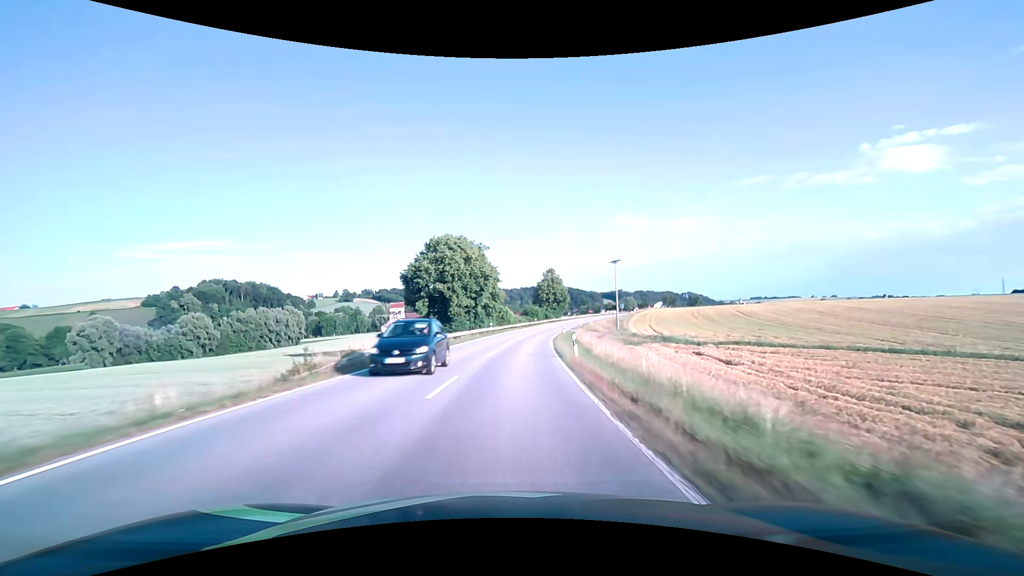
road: secondary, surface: asphalt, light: Day
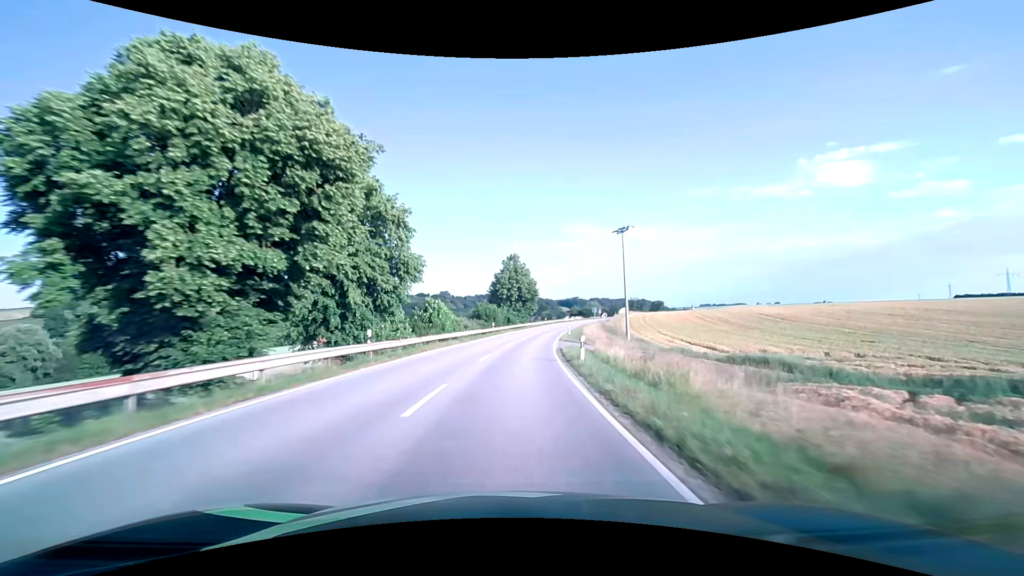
(+1.8, +37.4) m; +5°
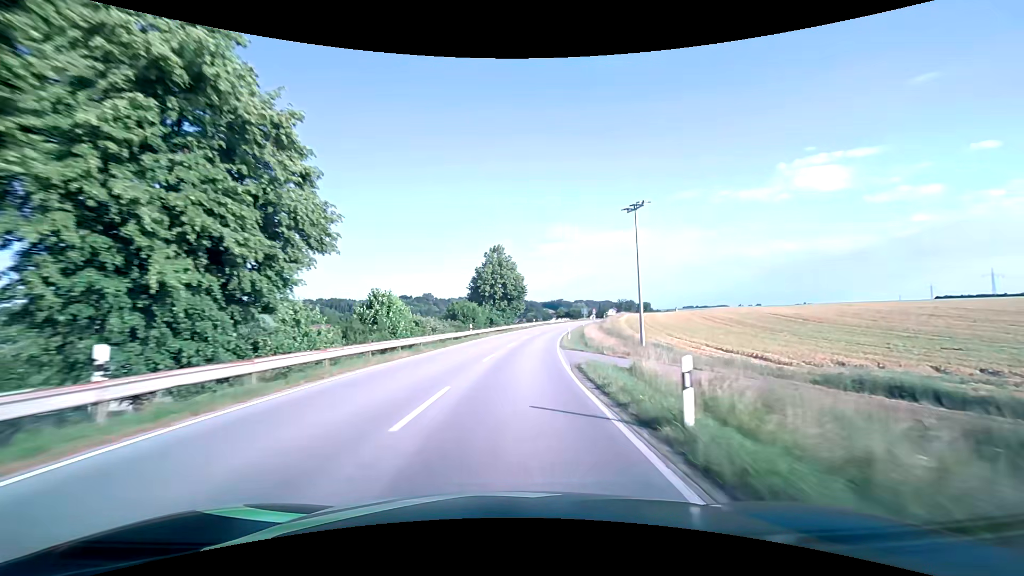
(+0.2, +12.5) m; +2°
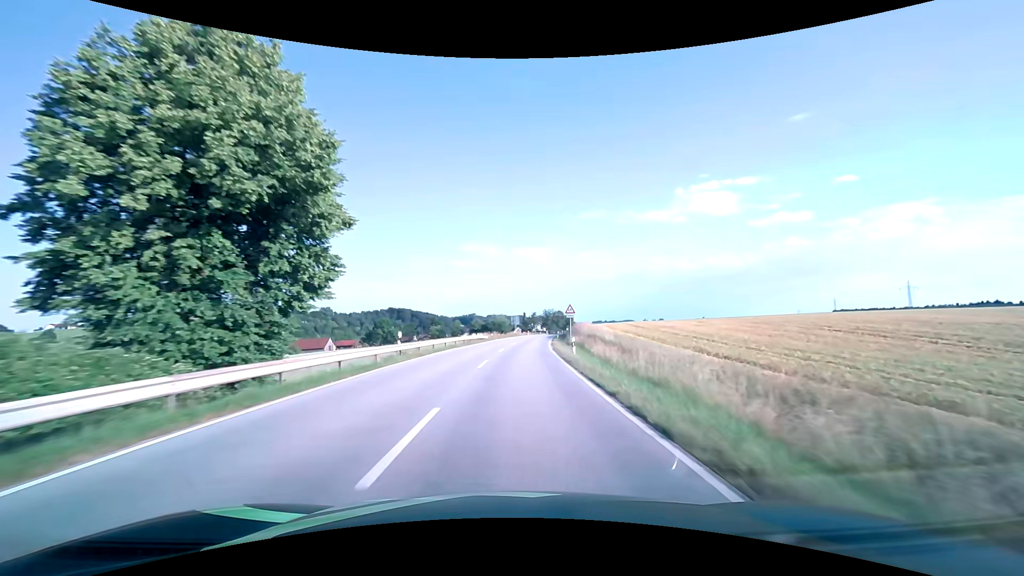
(+5.3, +61.8) m; +10°
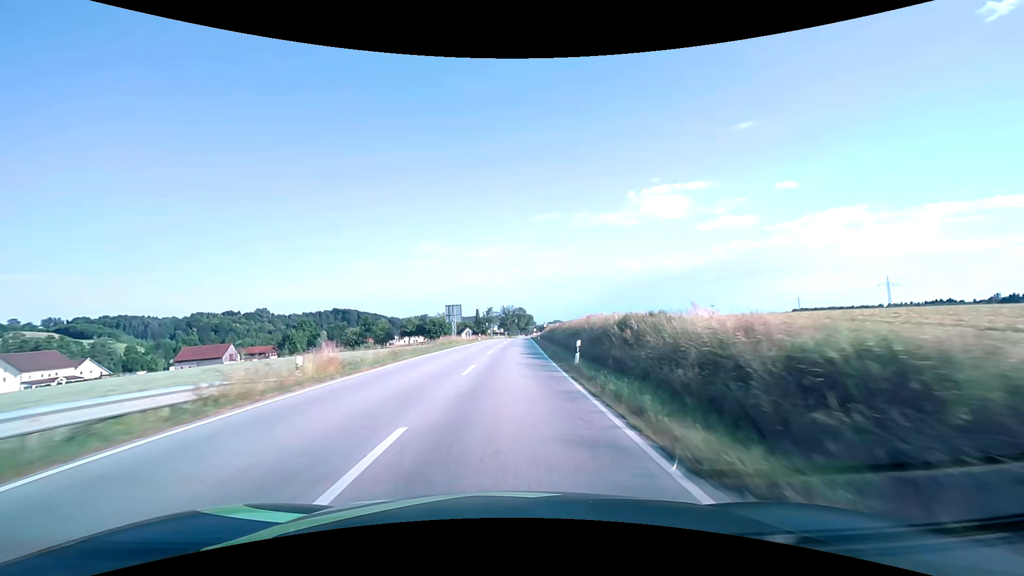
(+2.6, +49.5) m; +5°
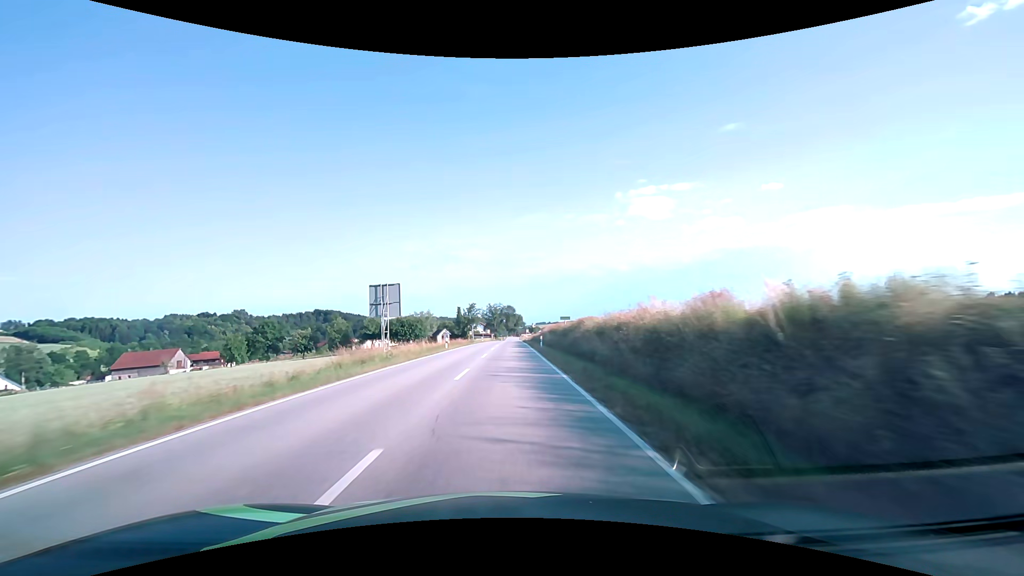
(+0.3, +25.0) m; +1°
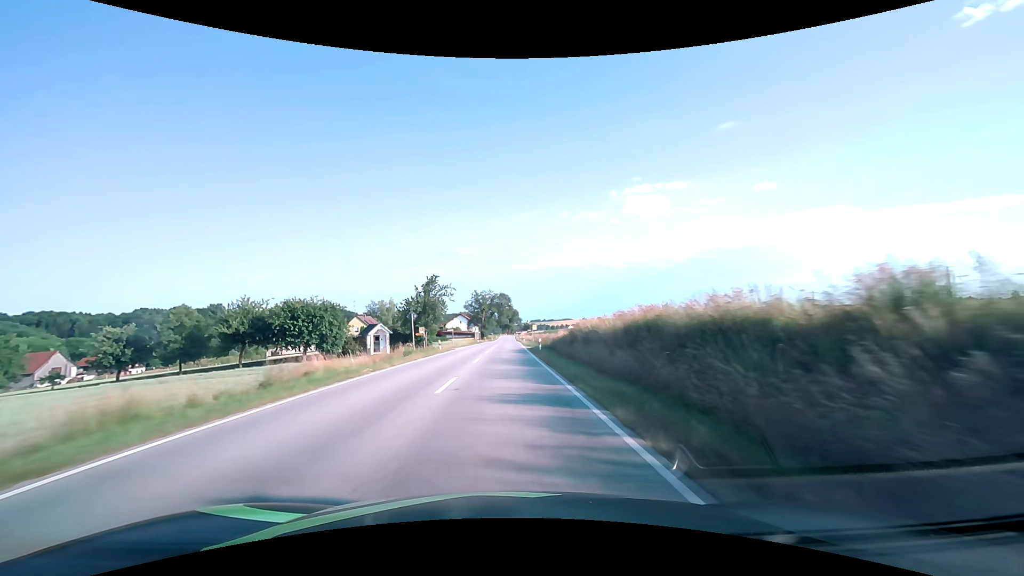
(+0.5, +50.5) m; +1°
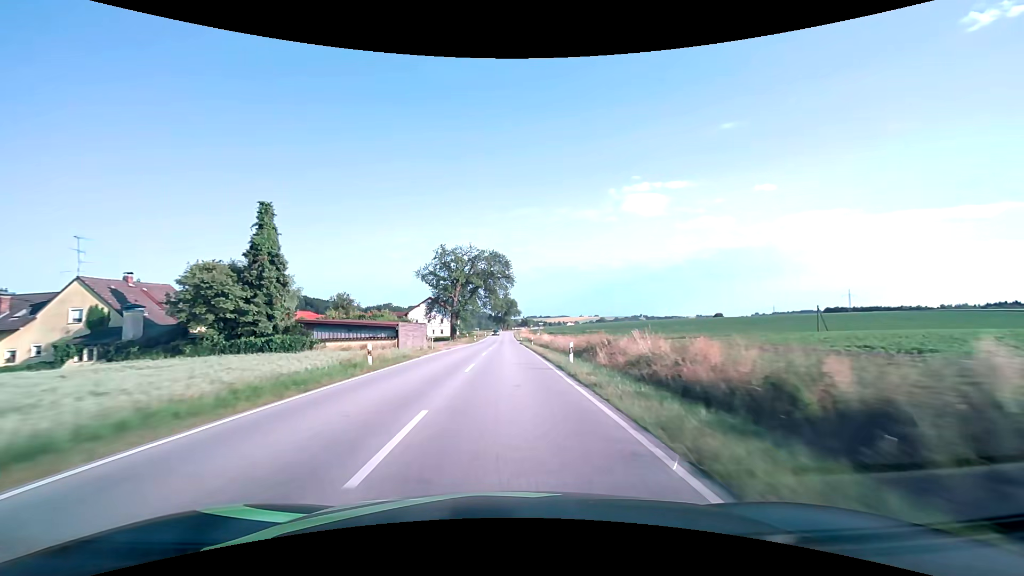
(+0.1, +66.8) m; +1°
(0, +10) (0, +20) (0, +30) (0, +40) (0, +50) (0, +60) (0, +70) (0, +80) (0, +90) (0, +100) m
